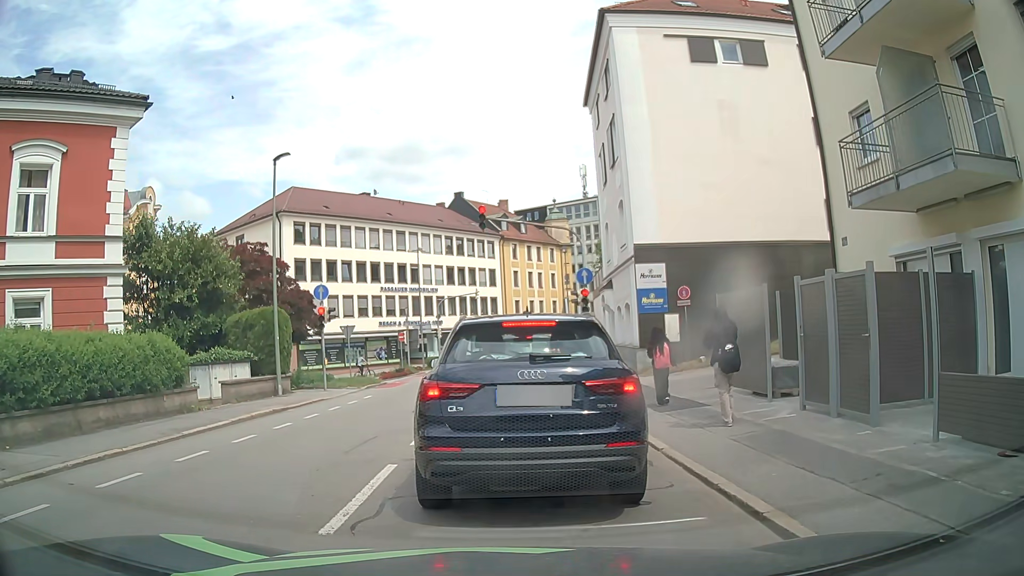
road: tertiary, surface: asphalt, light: Day
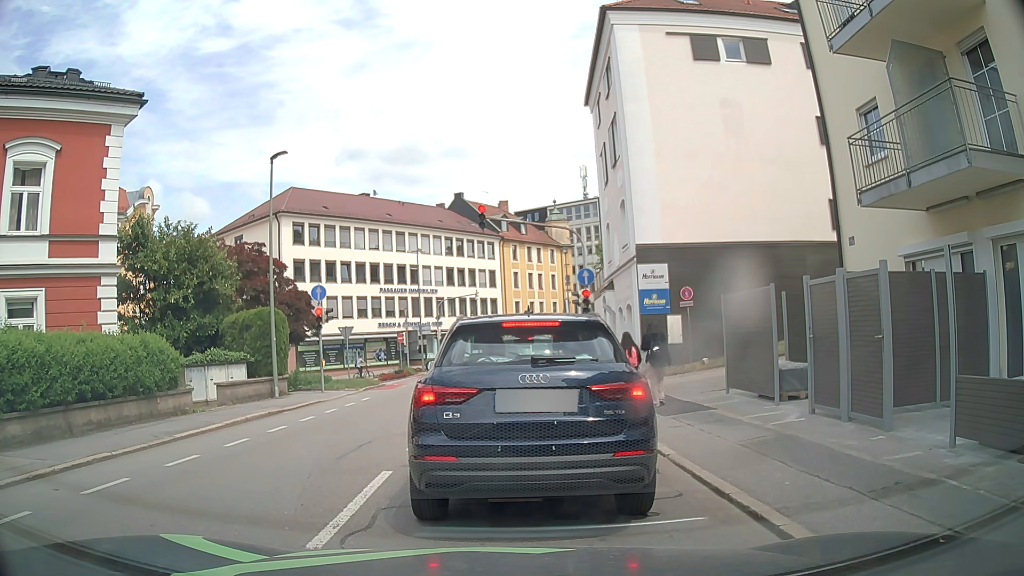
(0.0, +0.4) m; 0°
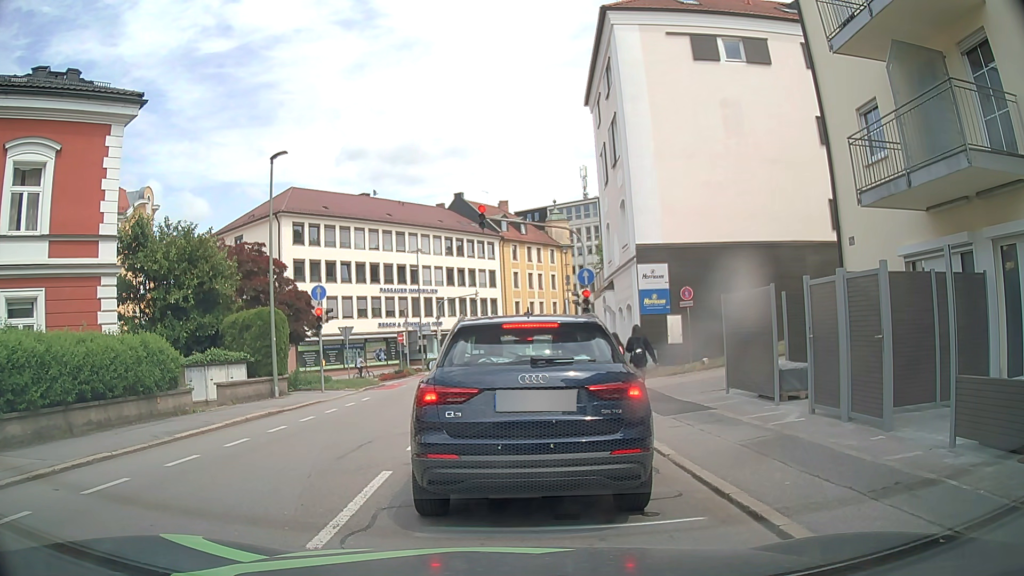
(0.0, 0.0) m; 0°
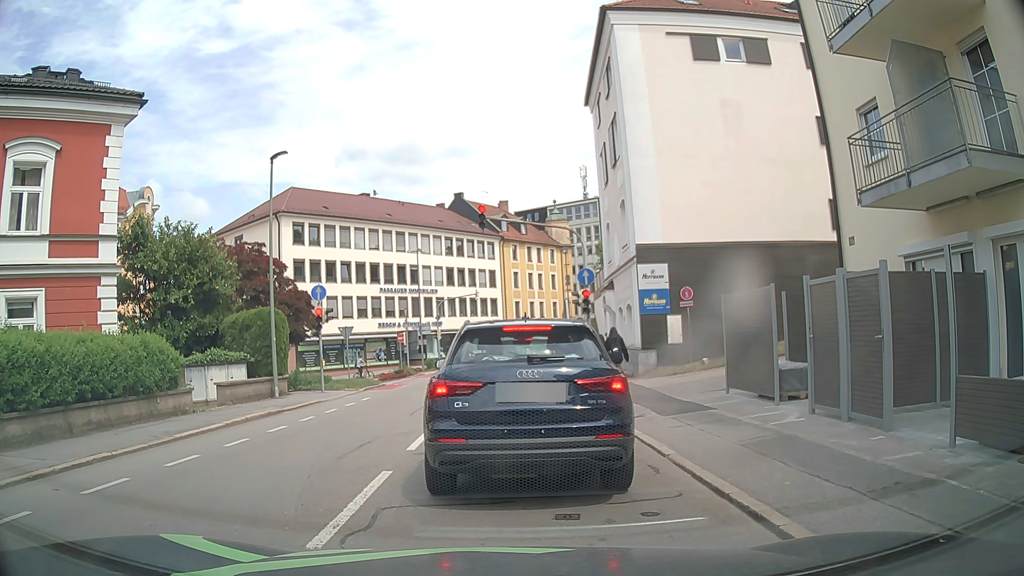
(0.0, 0.0) m; 0°
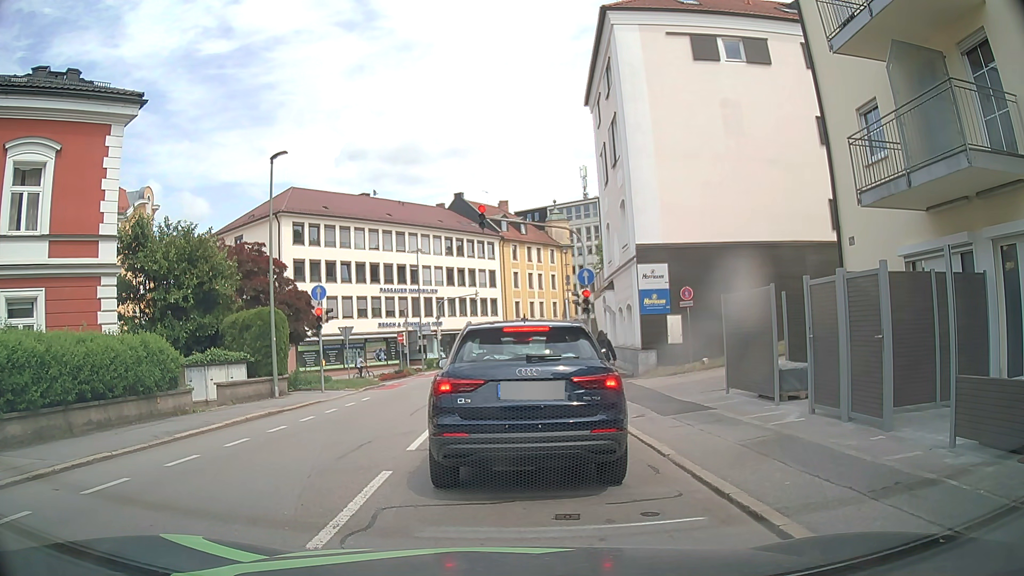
(0.0, 0.0) m; 0°
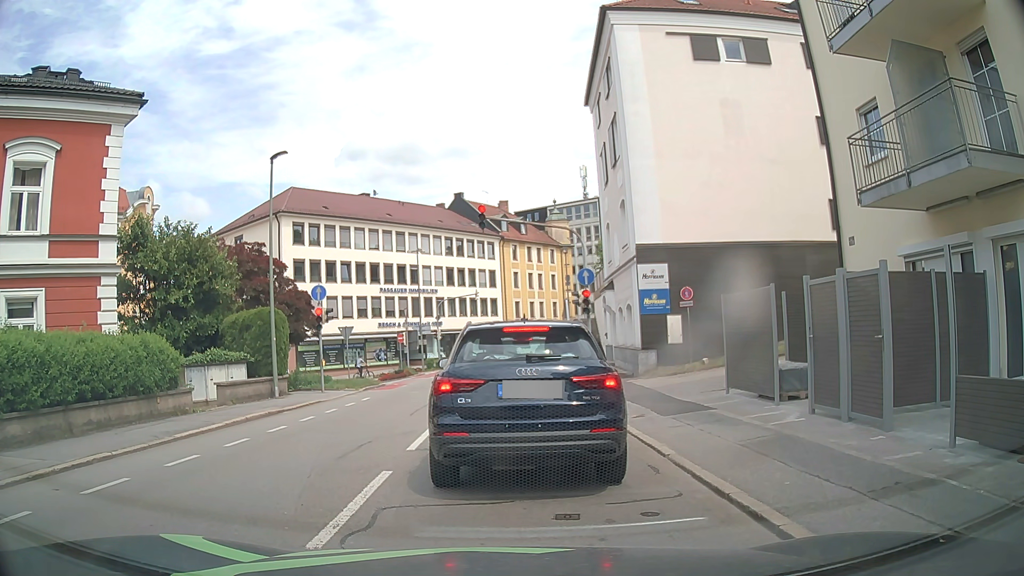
(0.0, 0.0) m; 0°
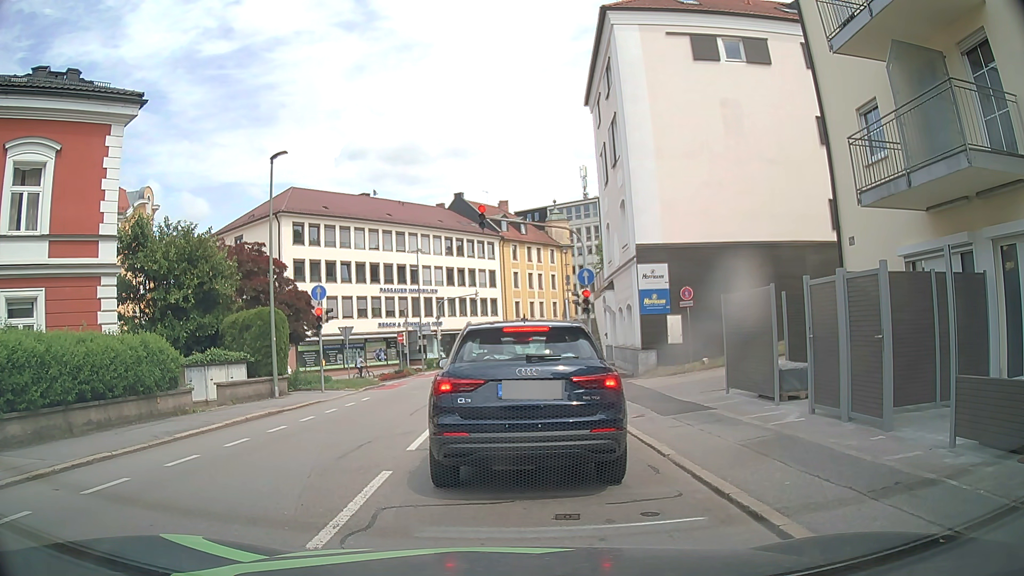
(0.0, 0.0) m; 0°
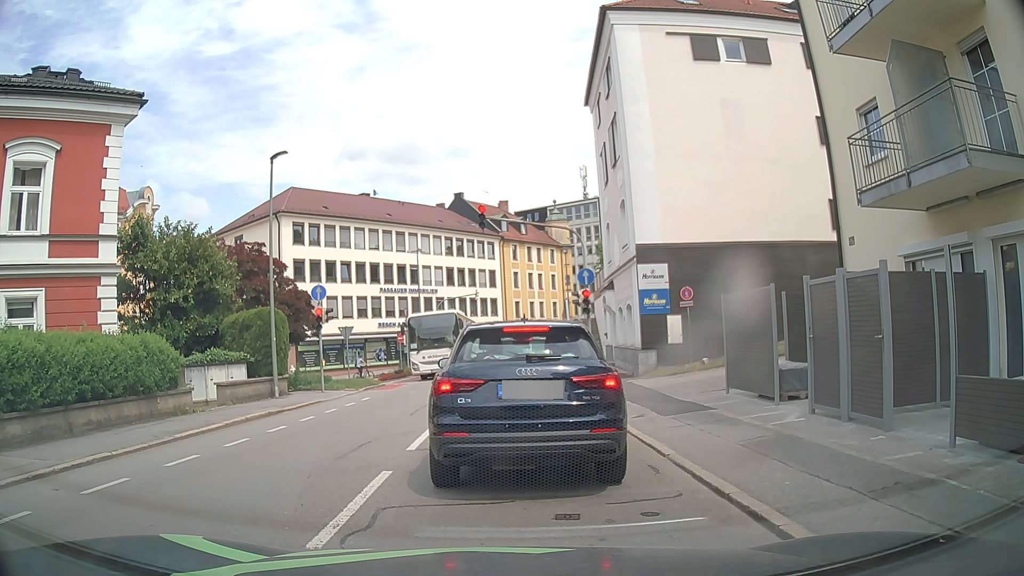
(0.0, 0.0) m; 0°
